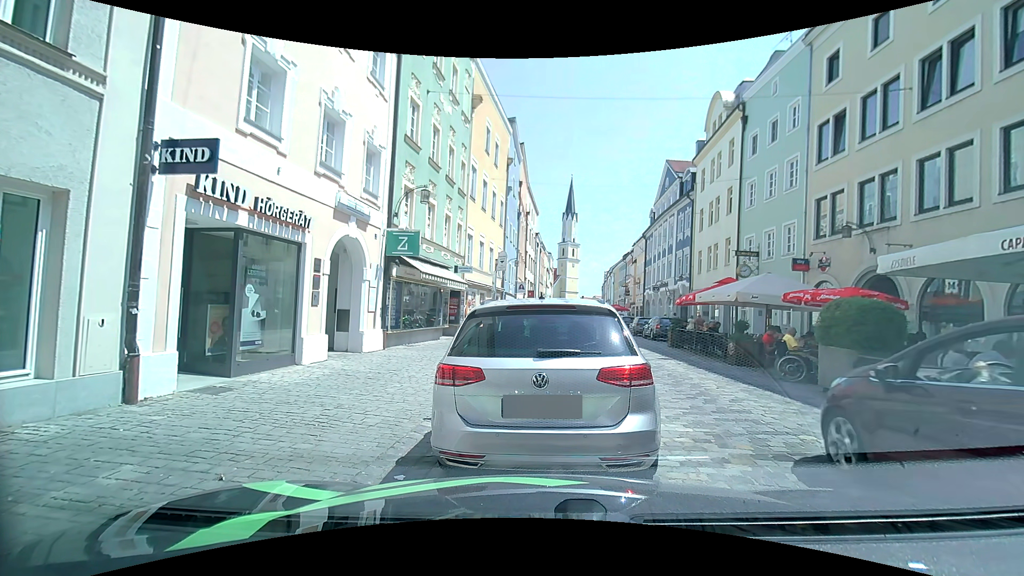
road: residential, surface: sett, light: Day
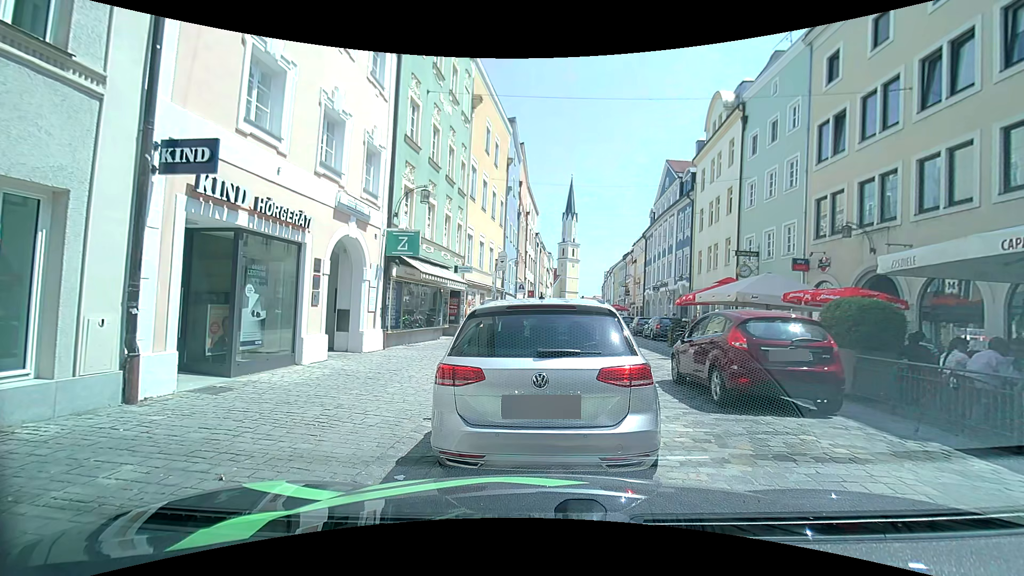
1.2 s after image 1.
(0.0, 0.0) m; 0°
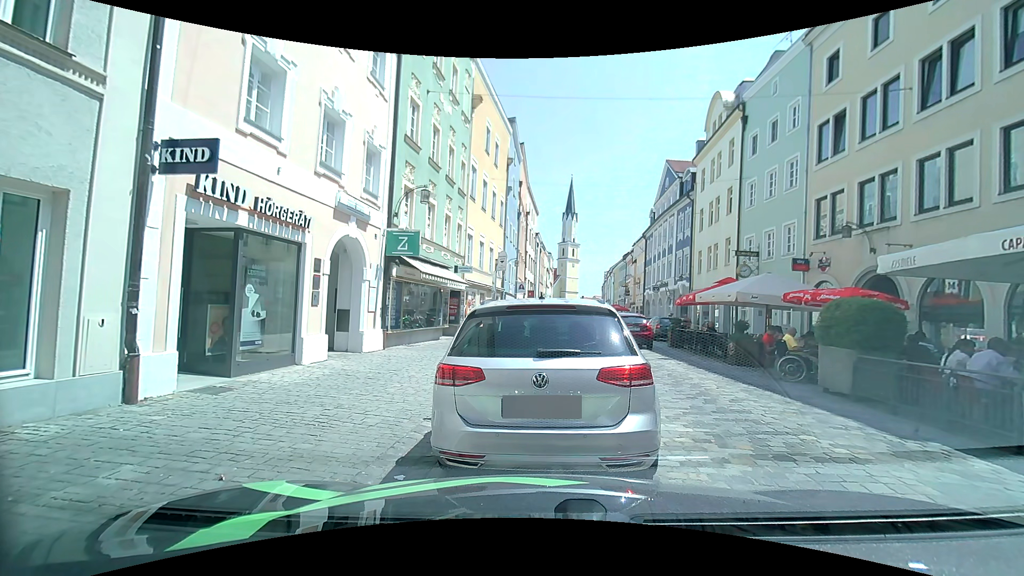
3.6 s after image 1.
(0.0, 0.0) m; 0°
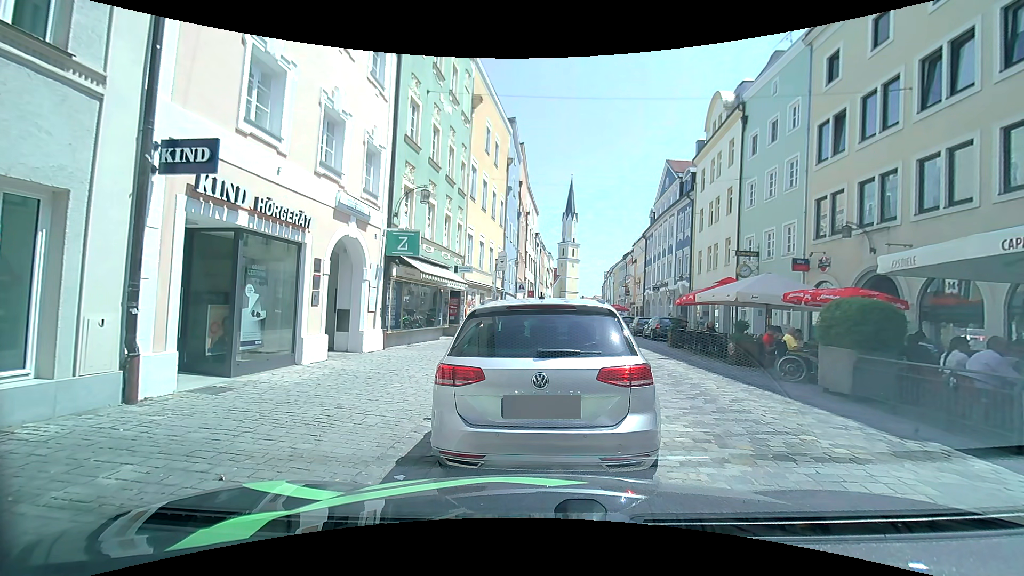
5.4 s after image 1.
(0.0, 0.0) m; 0°
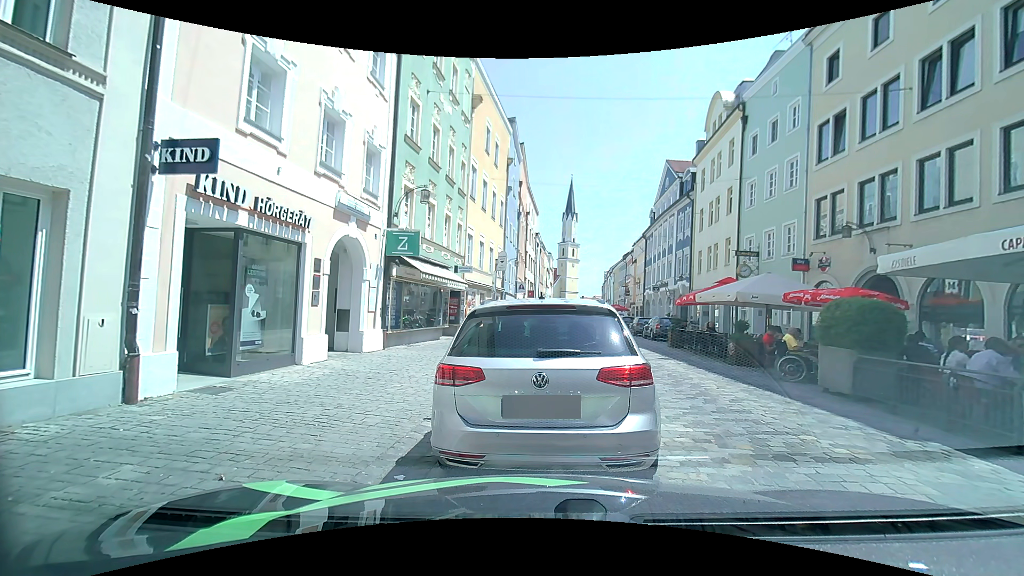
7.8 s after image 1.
(0.0, 0.0) m; 0°
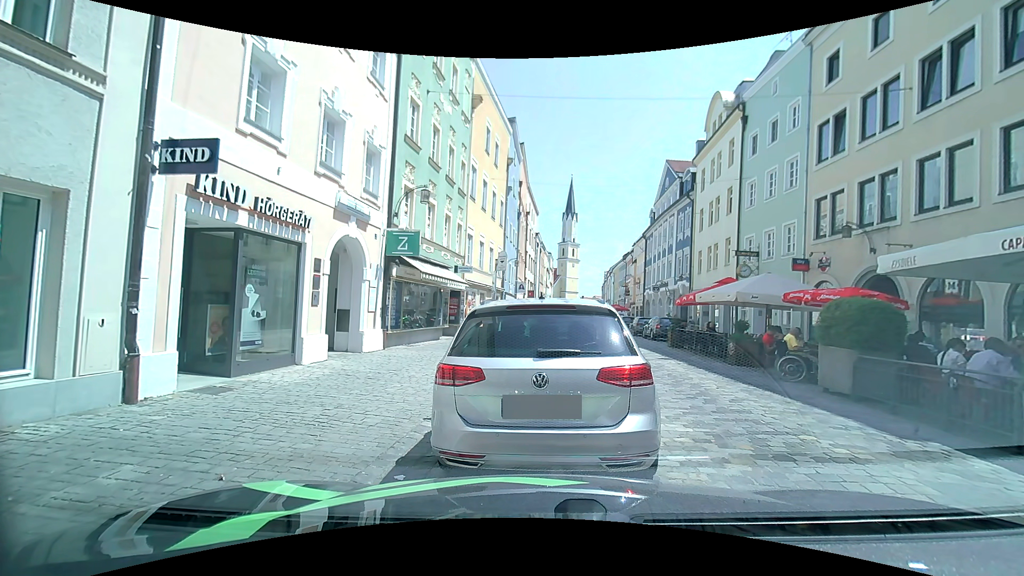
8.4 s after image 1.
(0.0, 0.0) m; 0°
